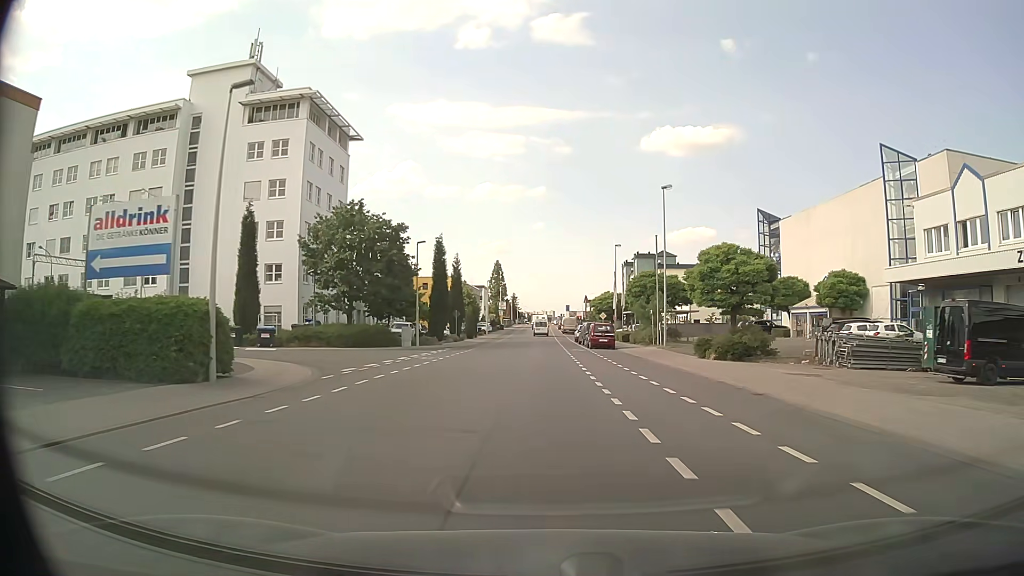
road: tertiary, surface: asphalt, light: Day
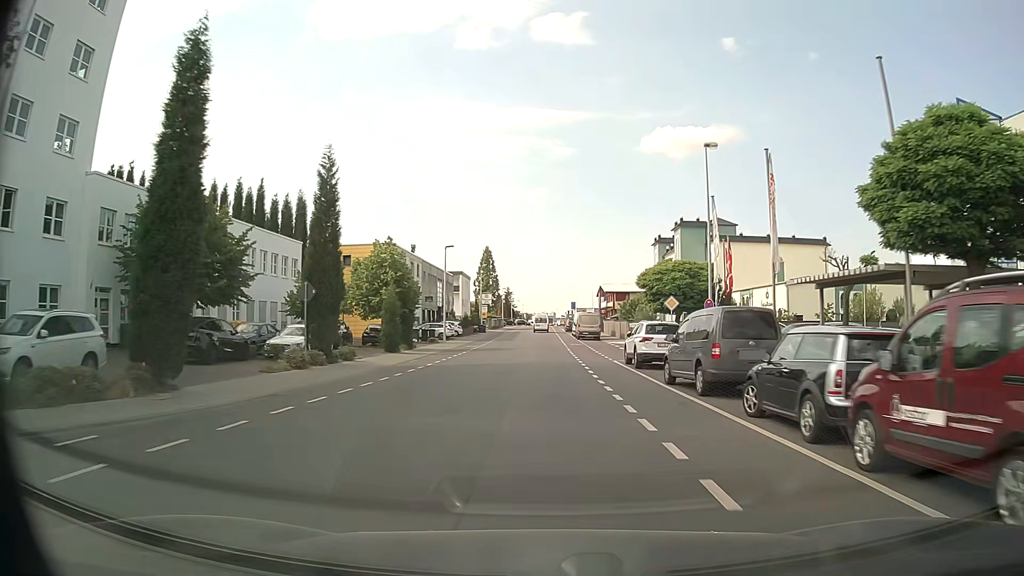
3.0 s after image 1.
(-0.3, +41.6) m; 0°
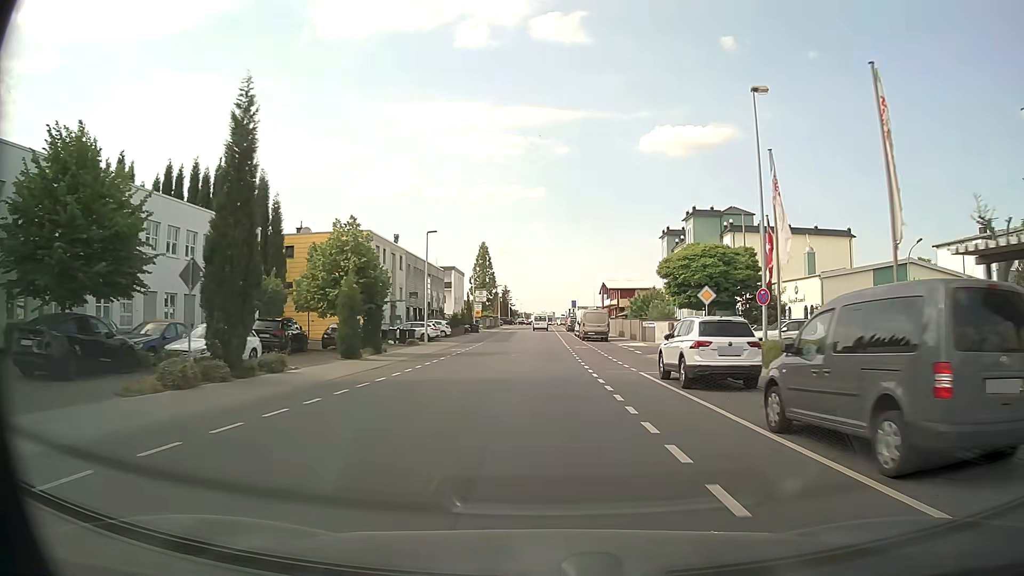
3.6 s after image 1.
(0.0, +8.2) m; 0°
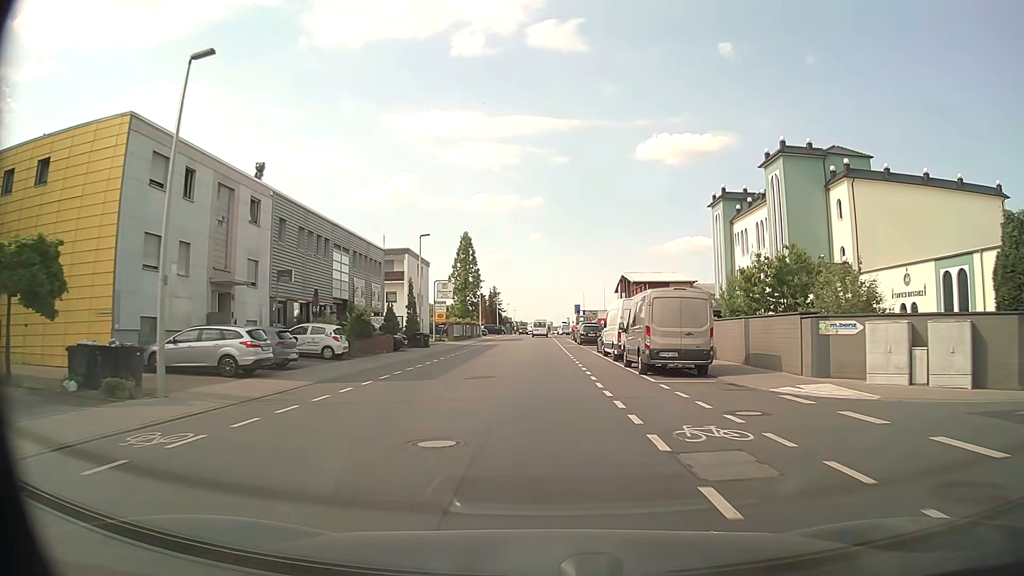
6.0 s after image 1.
(+0.2, +32.7) m; +1°
(0, +10) (0, +20) (0, +30) (0, +40) (0, +50) (-1, +60) (-1, +70) (-1, +80) (-1, +90) (-1, +100) m
